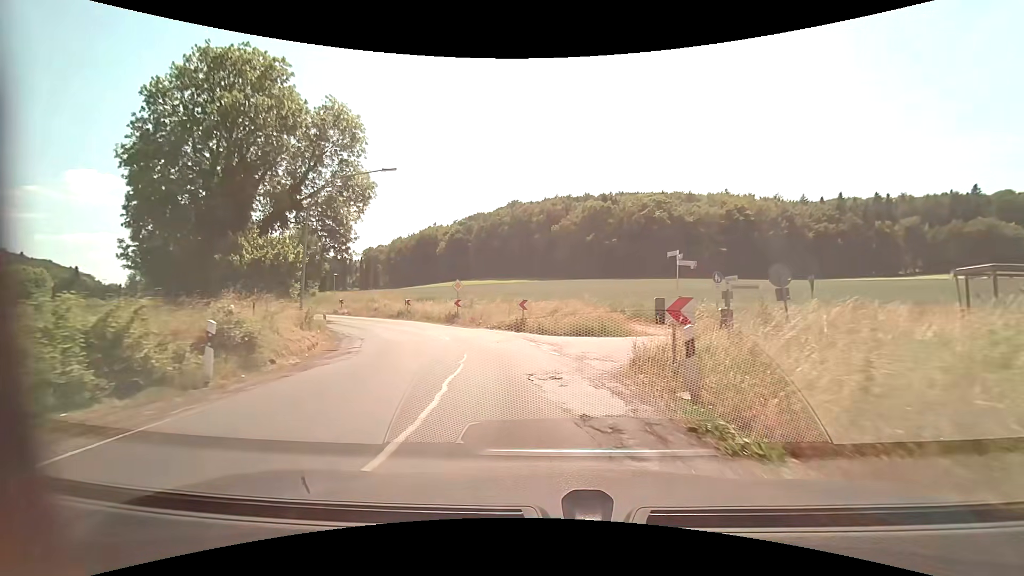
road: secondary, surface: asphalt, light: Day
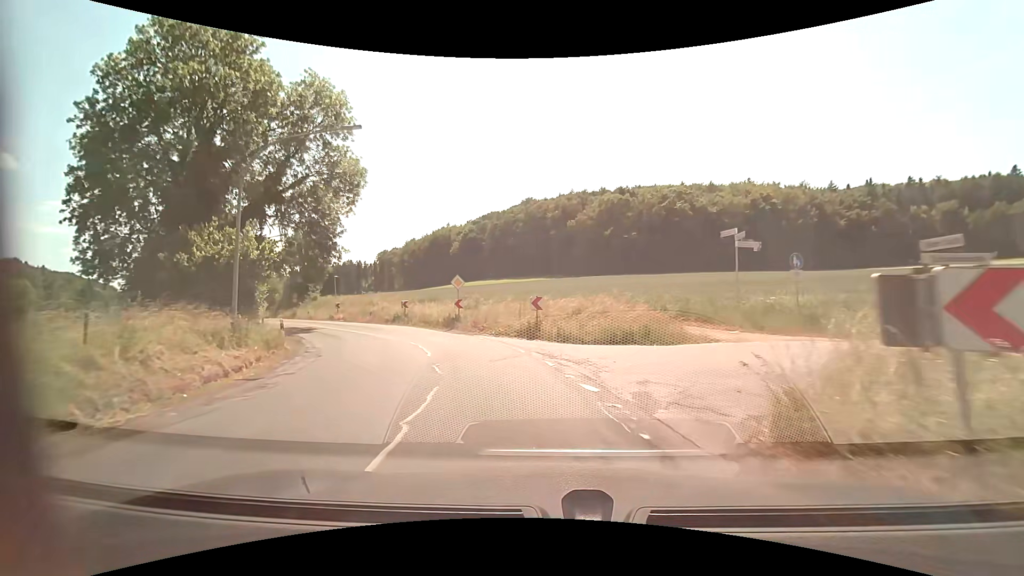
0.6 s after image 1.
(0.0, +5.9) m; -1°
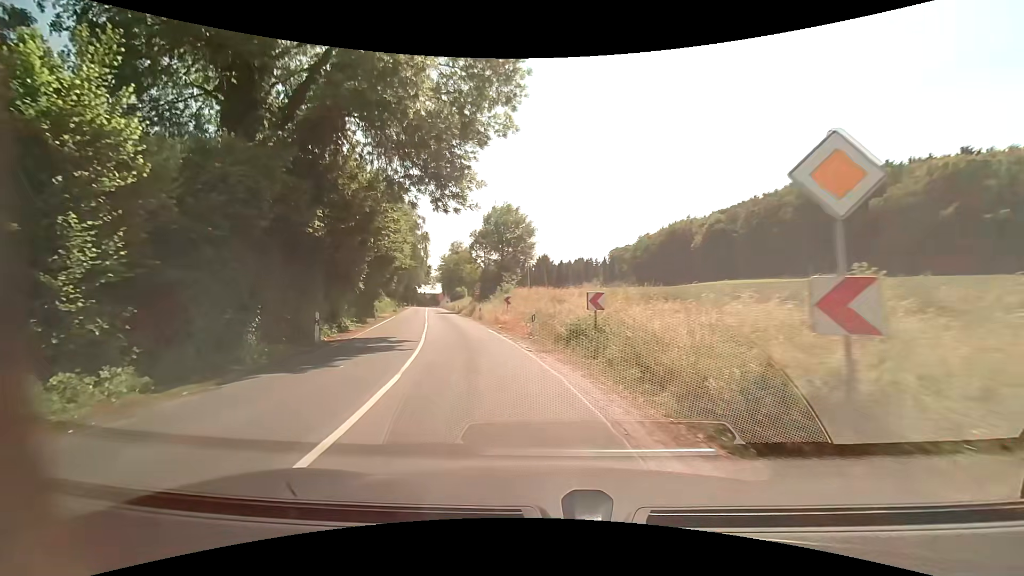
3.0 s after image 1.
(-4.4, +22.1) m; -26°
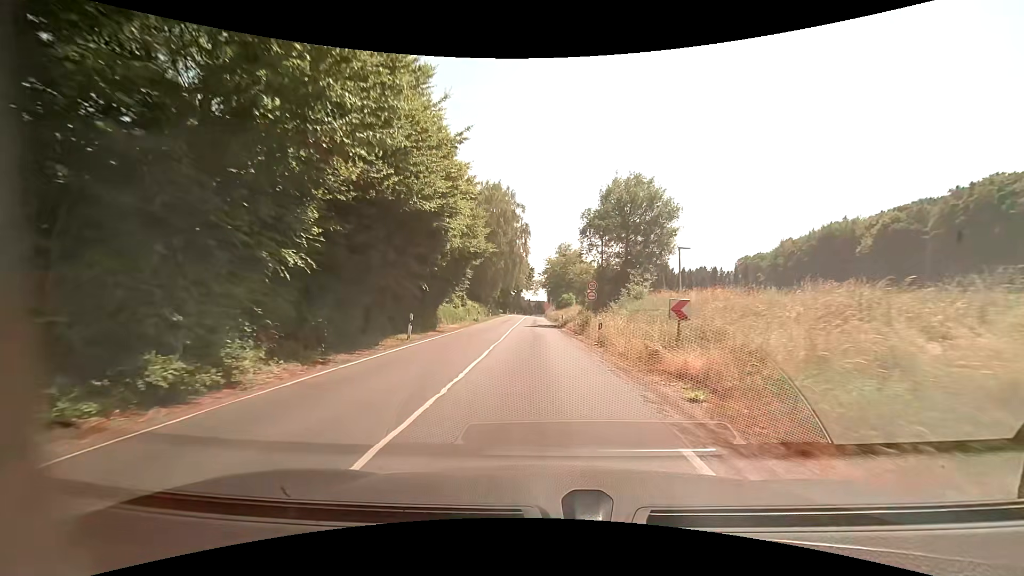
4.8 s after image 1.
(-2.8, +17.9) m; -13°
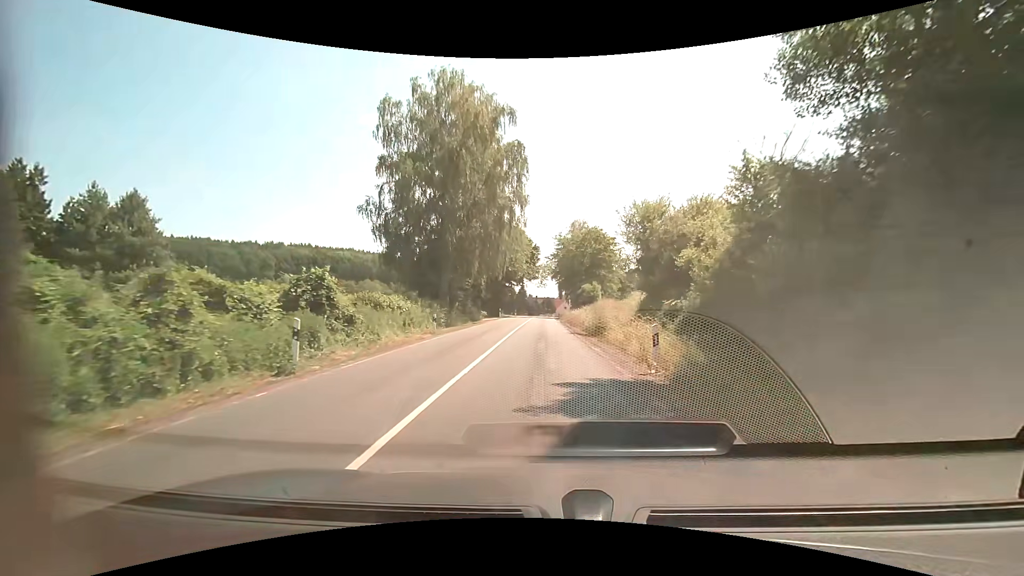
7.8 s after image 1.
(-0.5, +34.9) m; -1°
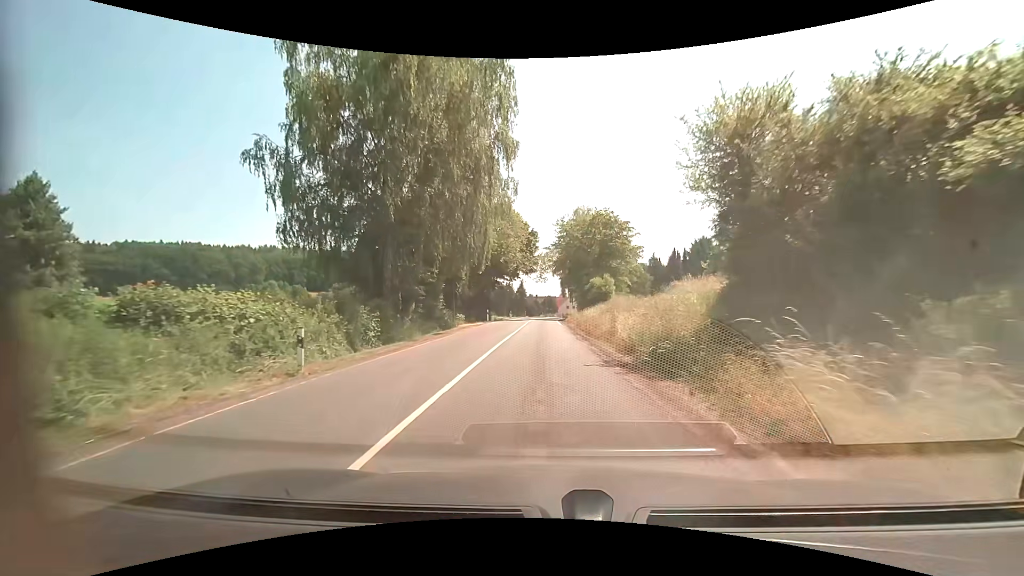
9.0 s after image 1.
(0.0, +13.9) m; 0°
(0, +10) (0, +20) (0, +30) (0, +40) (0, +50) (0, +60) (0, +70) (+1, +80) (+1, +90) (+2, +100) m
